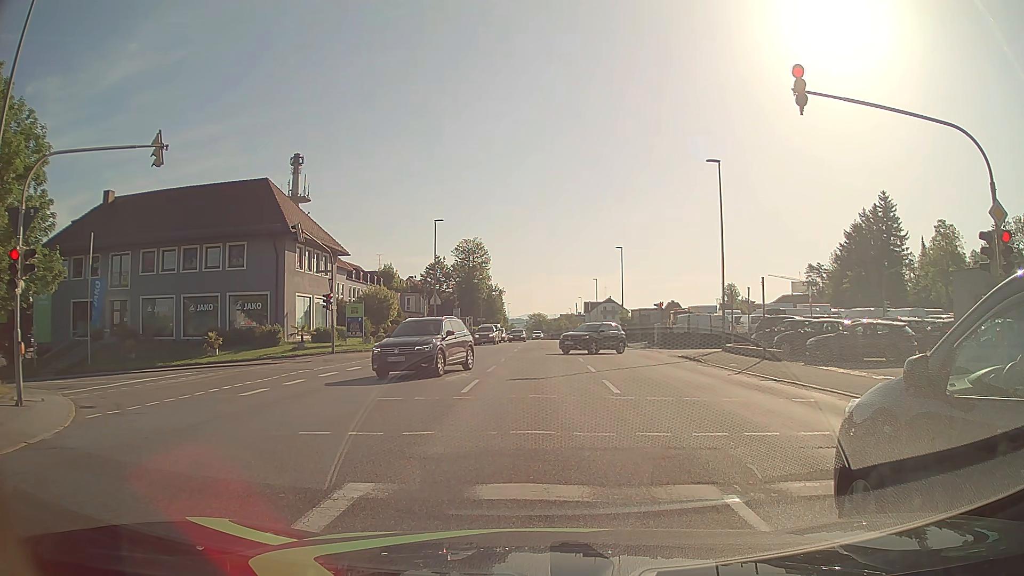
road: tertiary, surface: asphalt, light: Day
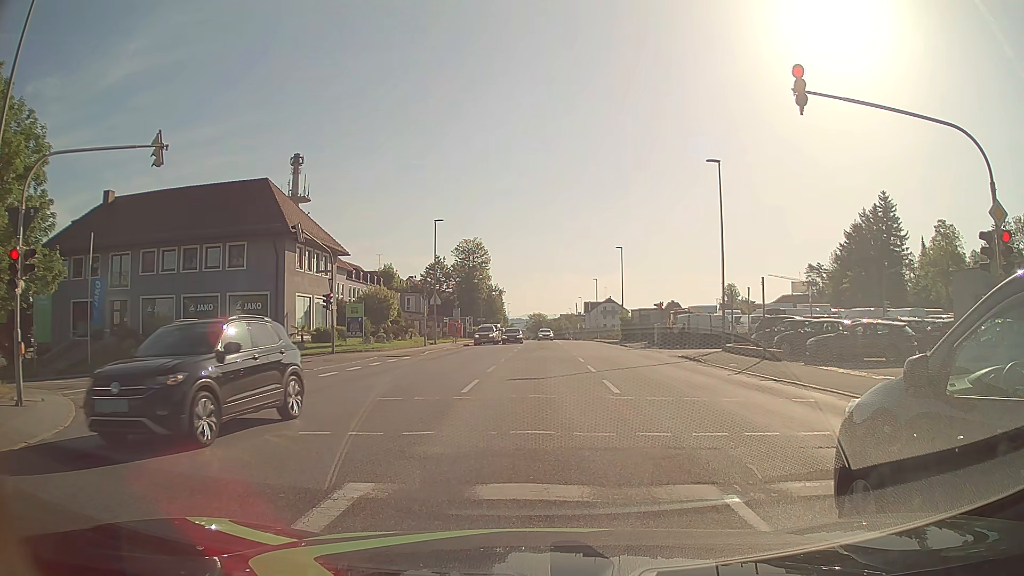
(0.0, 0.0) m; 0°
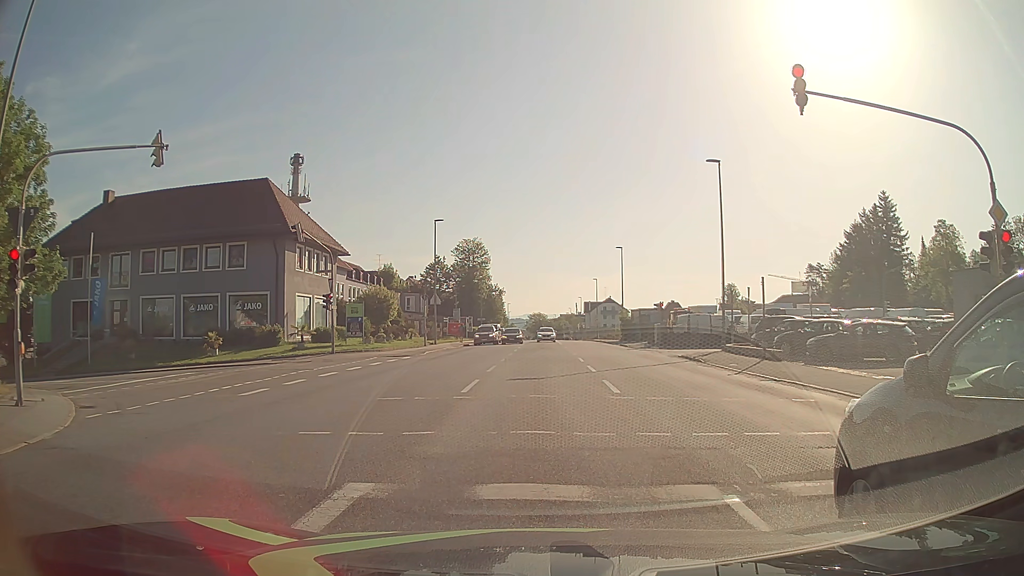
(0.0, 0.0) m; 0°
